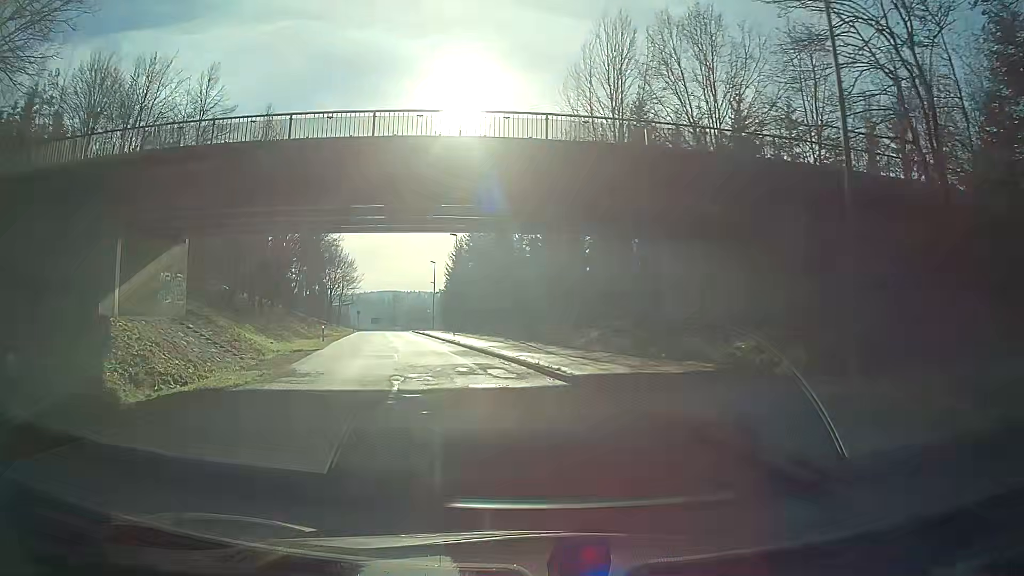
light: Day
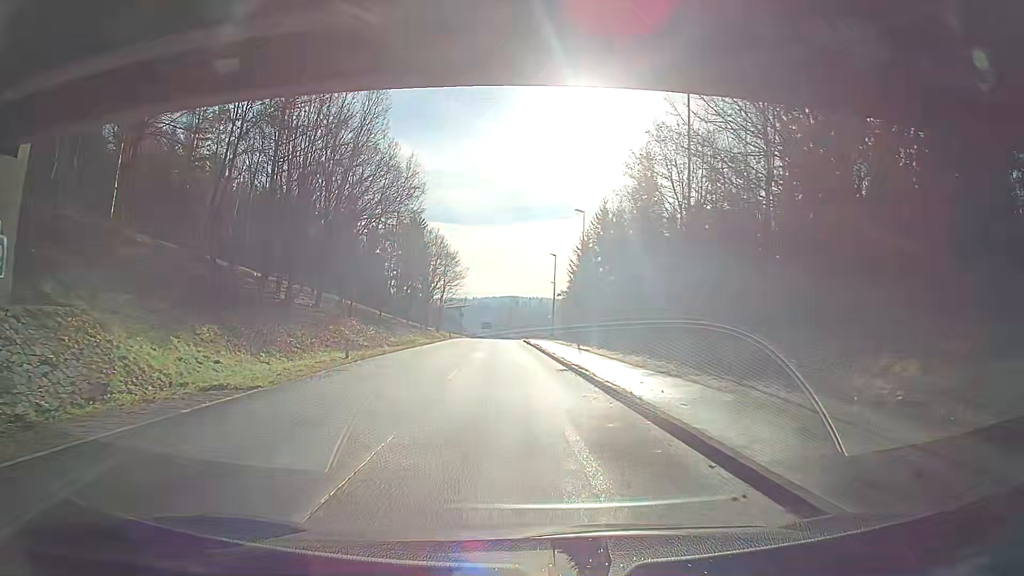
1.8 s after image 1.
(-1.5, +19.2) m; -7°
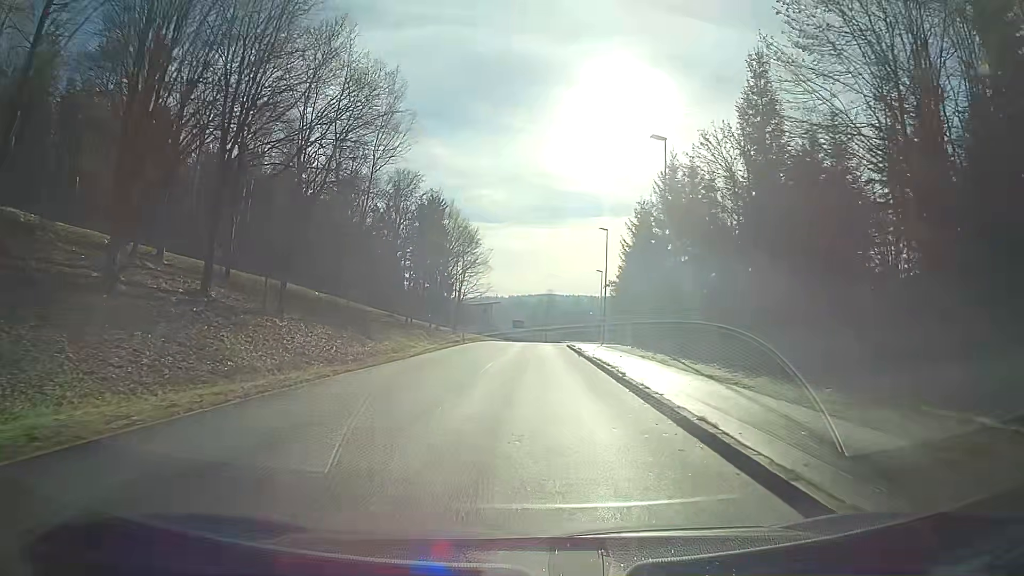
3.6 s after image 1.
(-1.8, +20.8) m; -6°
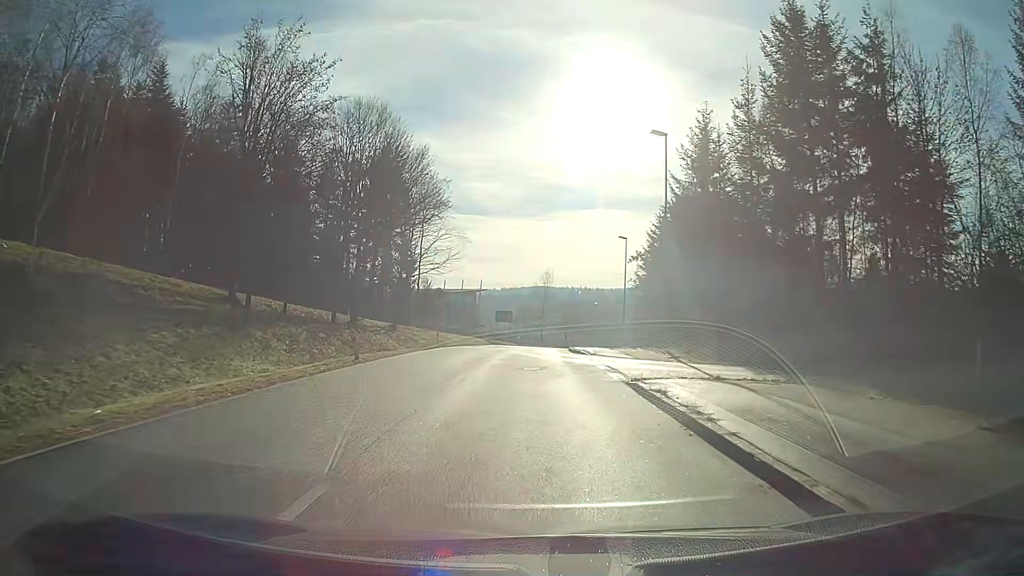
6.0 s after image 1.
(+0.5, +30.4) m; +1°
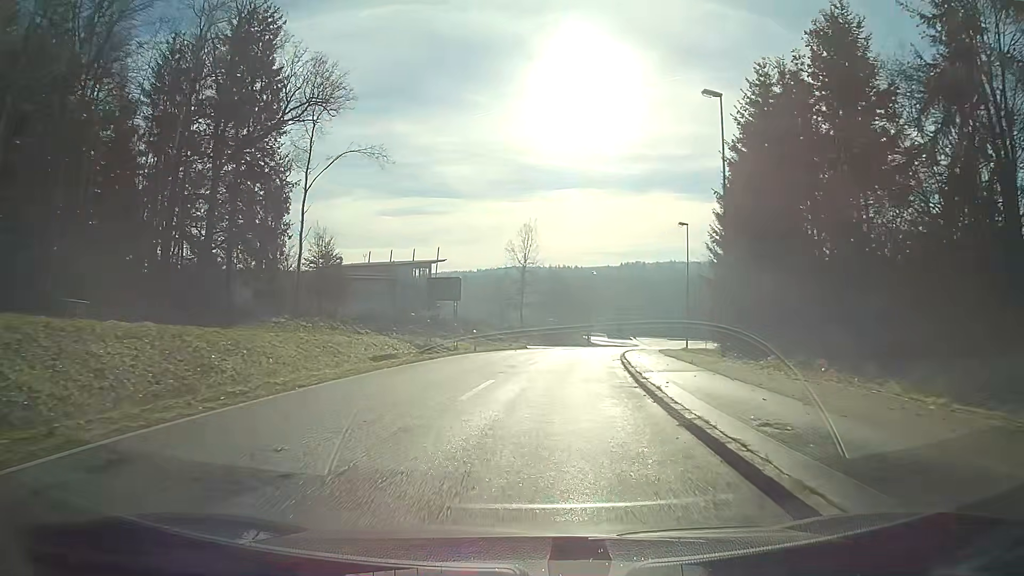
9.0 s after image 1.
(+0.6, +37.4) m; +3°
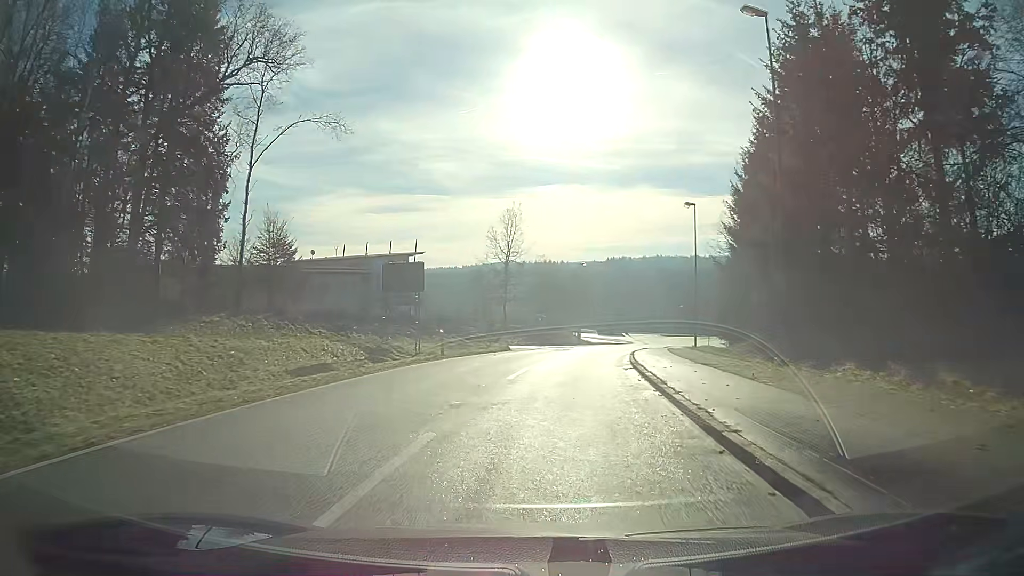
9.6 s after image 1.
(+0.1, +7.5) m; +1°
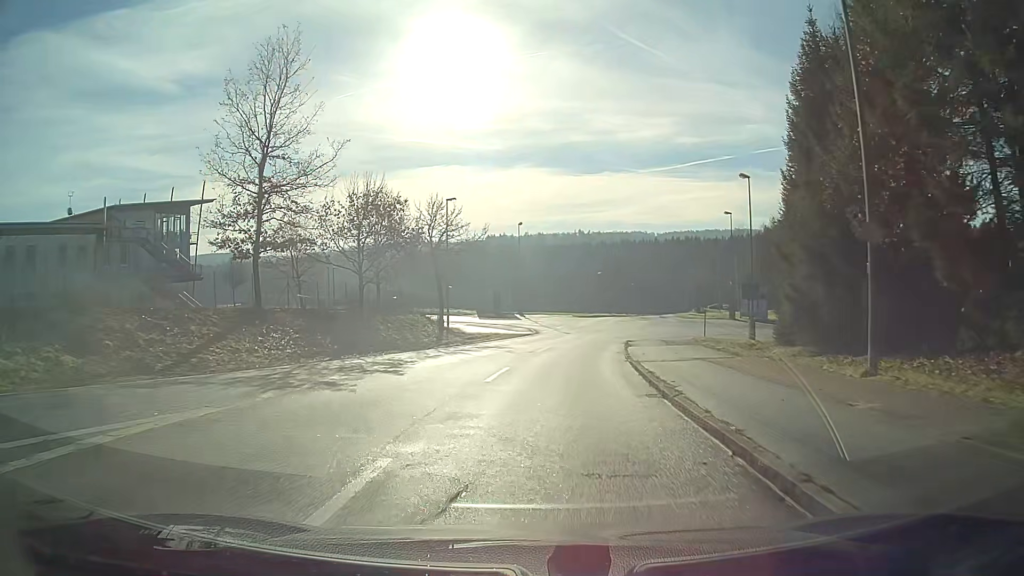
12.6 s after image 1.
(+3.4, +37.0) m; +10°
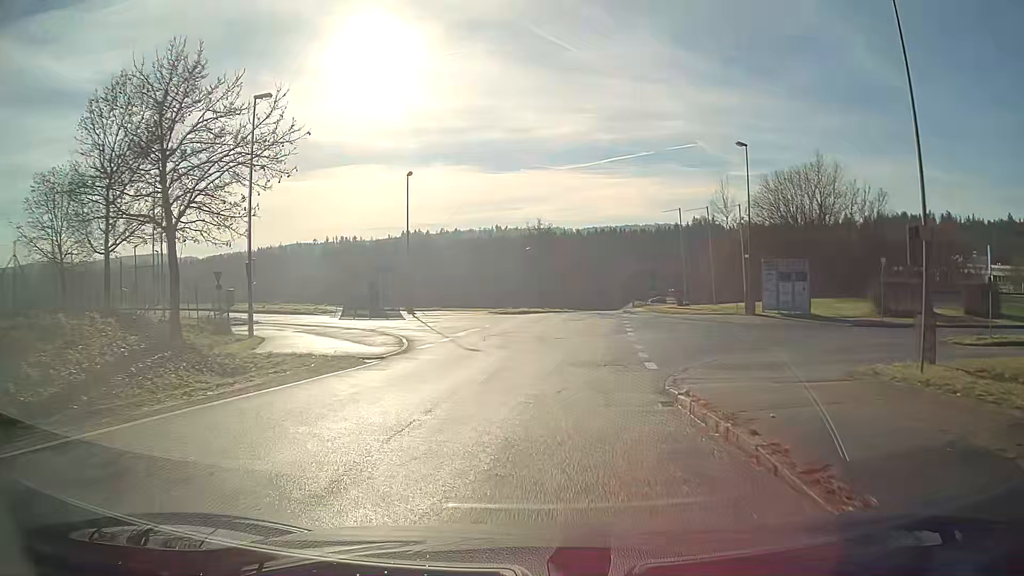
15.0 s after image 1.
(+1.5, +25.8) m; +8°
